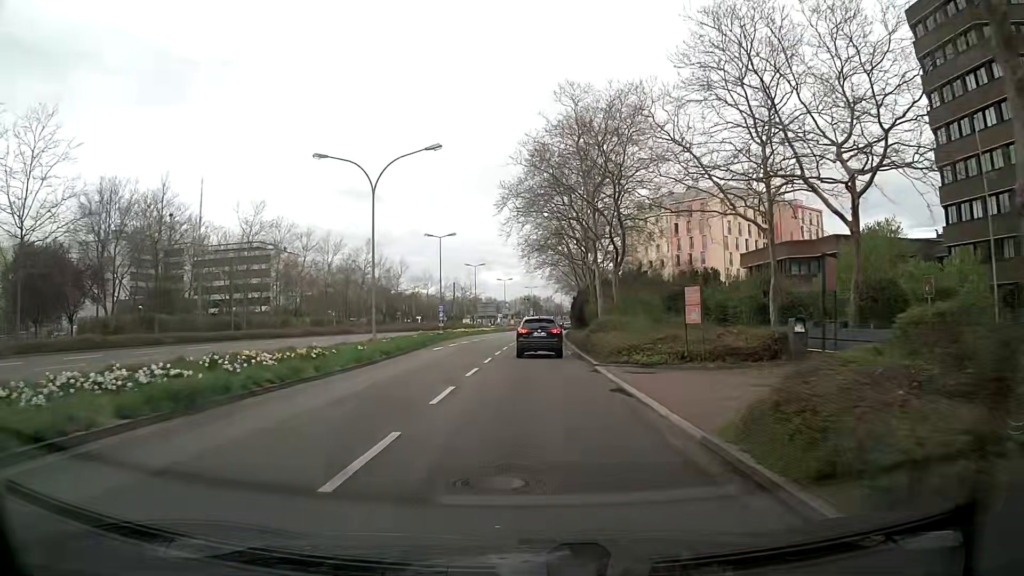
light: Day
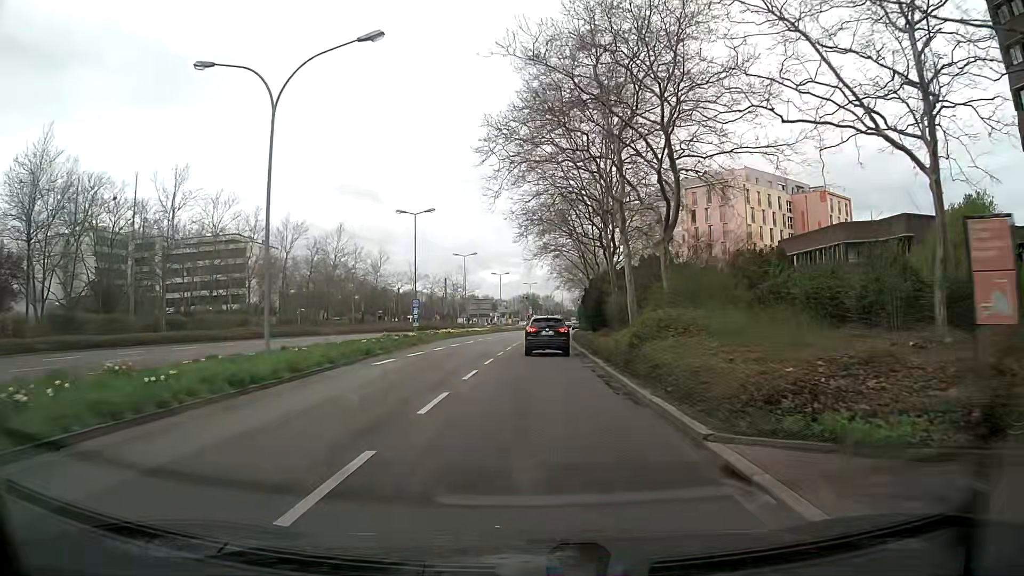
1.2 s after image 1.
(+0.1, +13.4) m; 0°
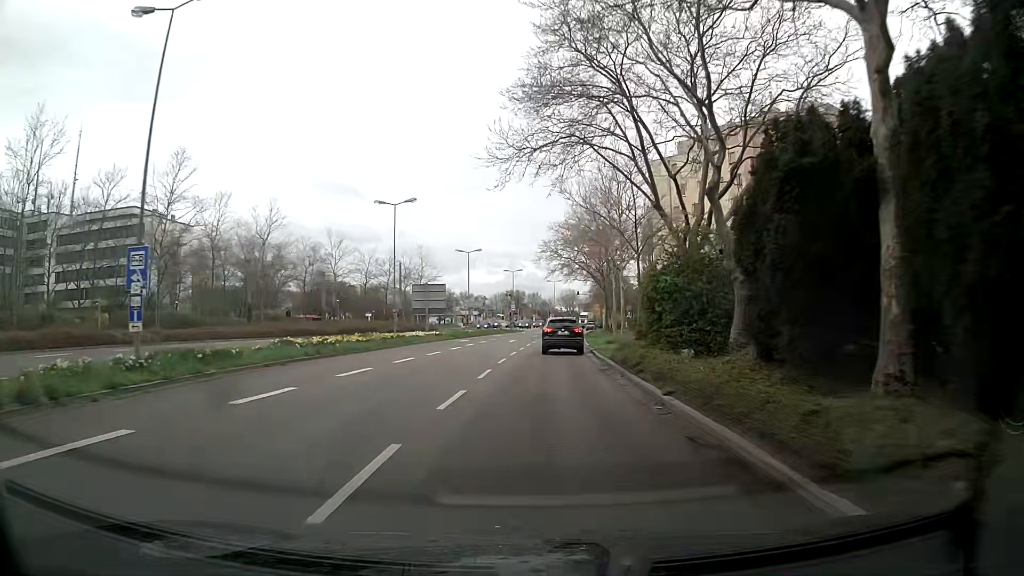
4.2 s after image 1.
(+0.3, +35.7) m; +1°
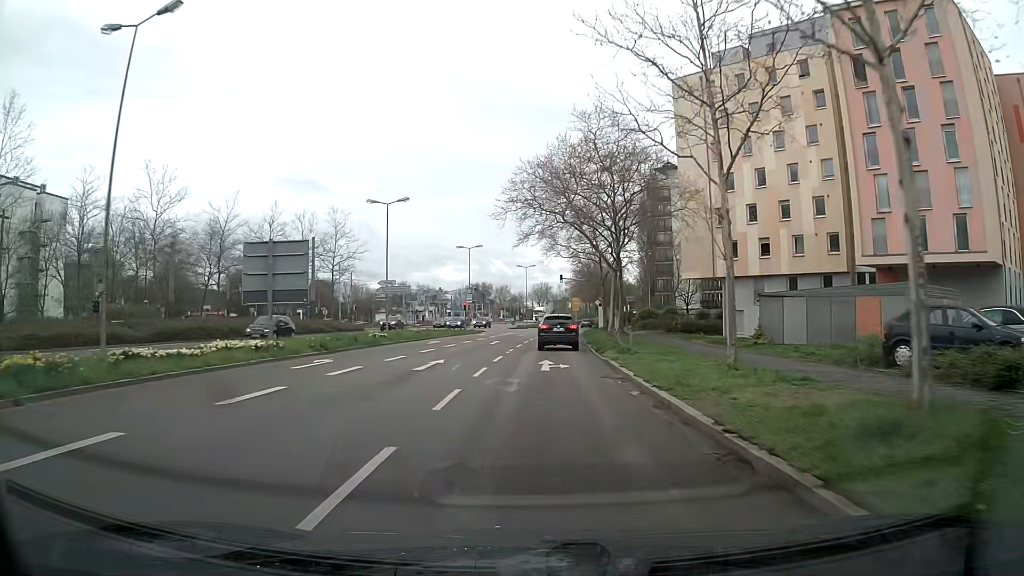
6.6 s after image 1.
(+0.5, +30.4) m; +2°
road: secondary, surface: asphalt
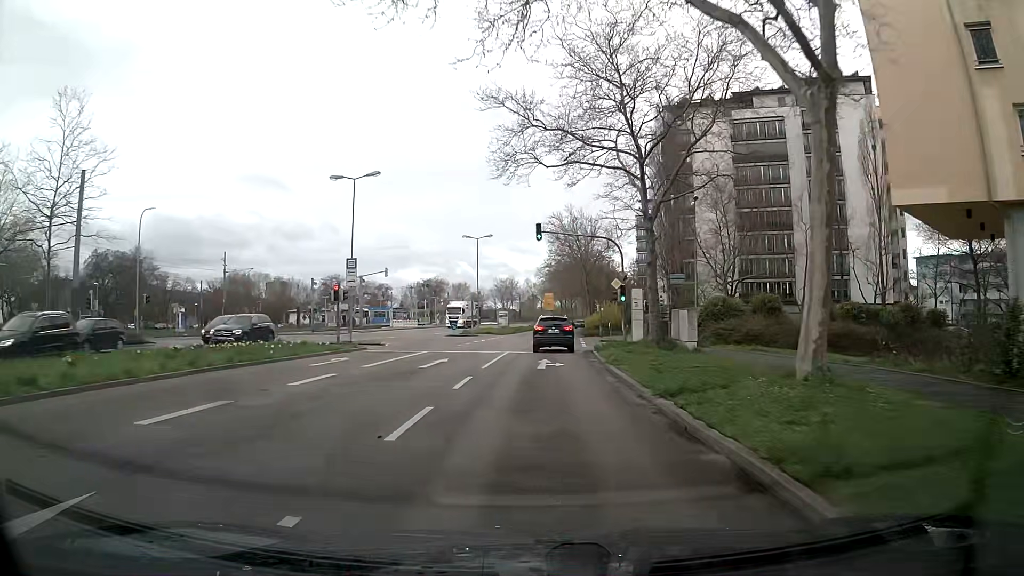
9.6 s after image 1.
(+1.0, +38.5) m; +2°
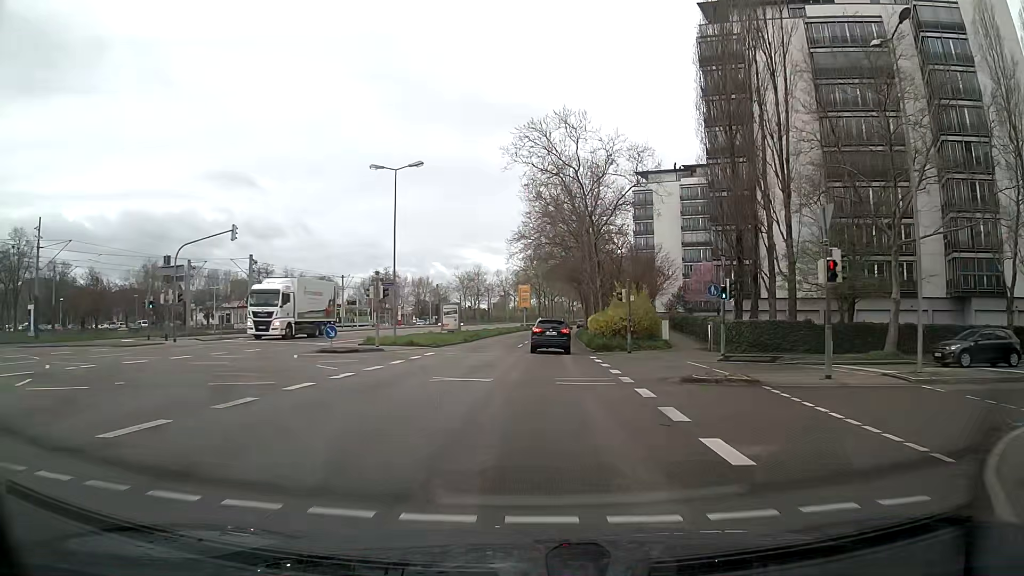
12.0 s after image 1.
(+0.9, +30.7) m; +3°
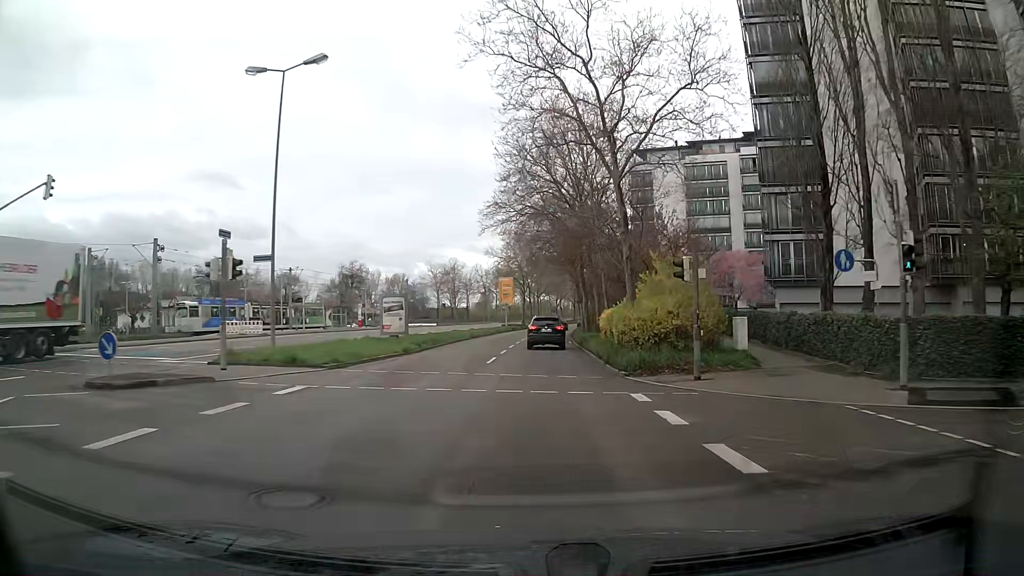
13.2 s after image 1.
(+0.1, +15.4) m; +1°
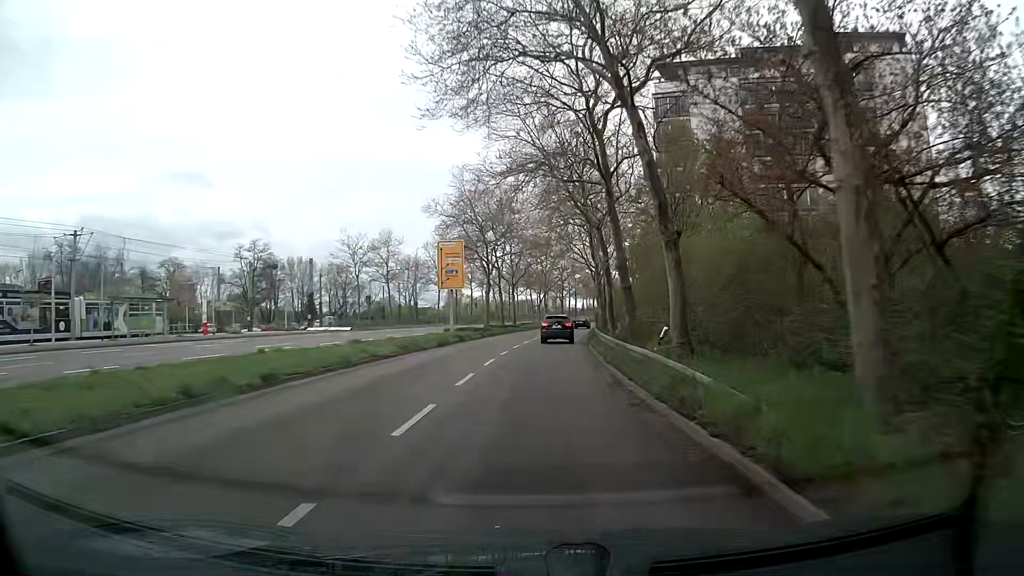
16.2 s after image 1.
(+0.3, +38.5) m; +2°
(0, +10) (0, +20) (0, +30) (+1, +40) (+1, +50) (+2, +60) (+4, +70) (+5, +80) (+7, +90) (+8, +99) m
